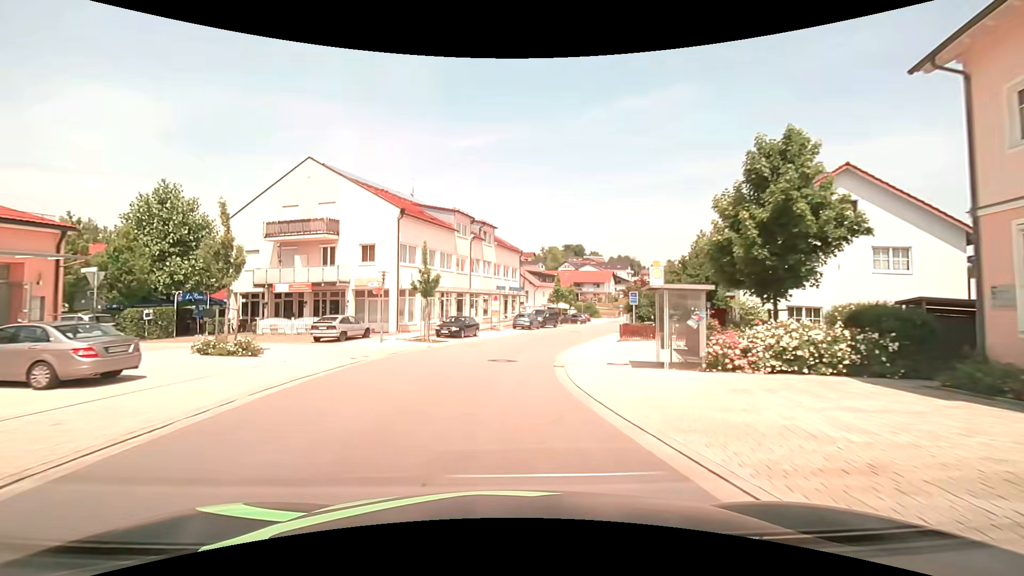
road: tertiary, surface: asphalt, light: Day
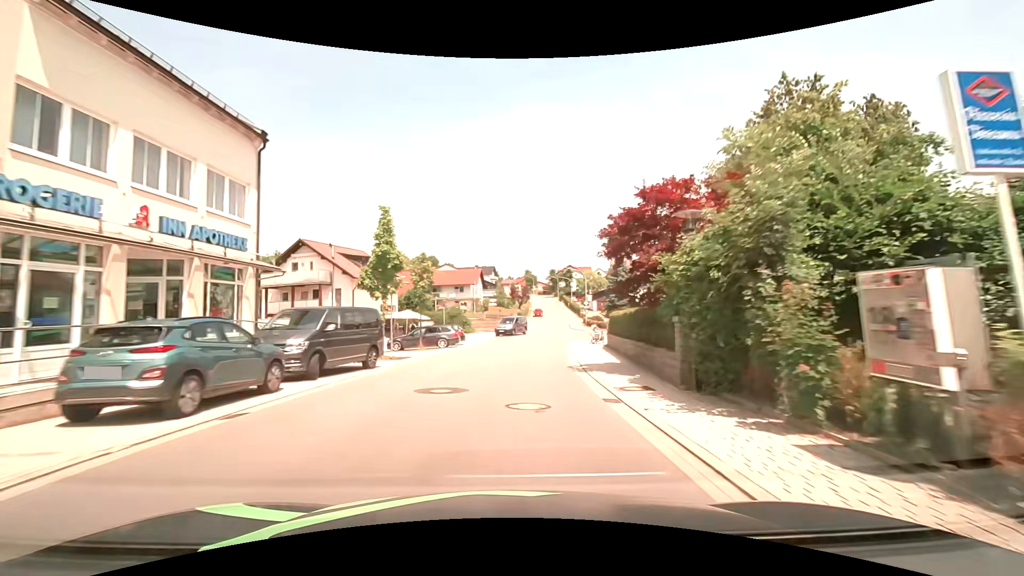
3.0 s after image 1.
(+4.2, +37.5) m; +16°
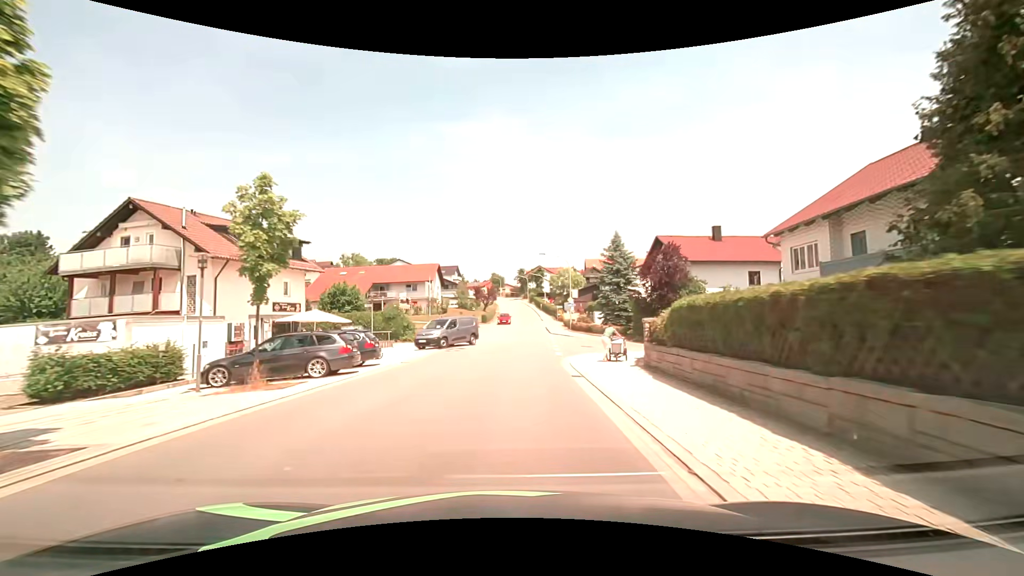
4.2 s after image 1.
(+0.6, +15.1) m; +4°
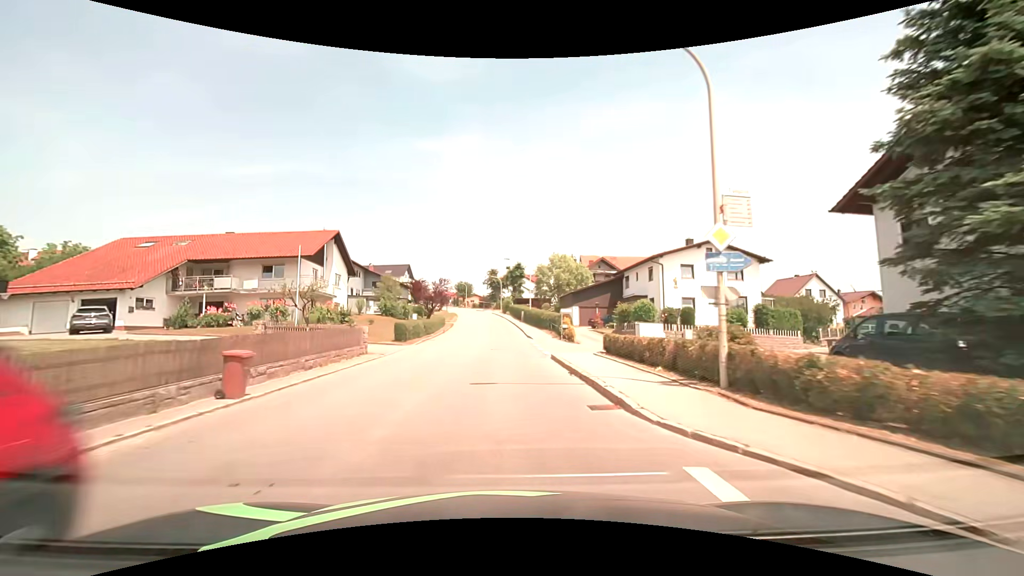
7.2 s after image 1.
(+1.5, +37.7) m; +3°
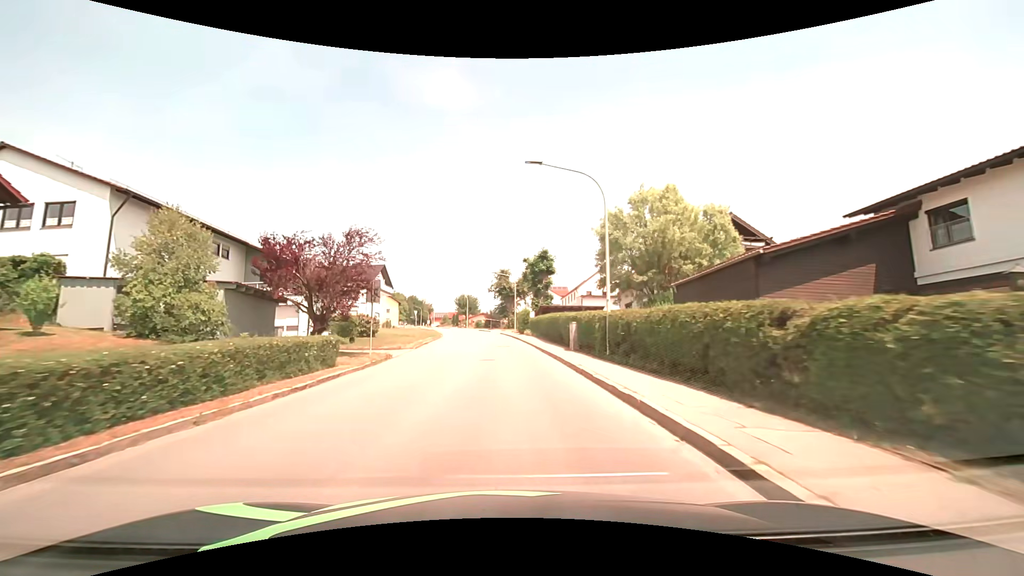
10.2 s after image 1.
(-0.5, +36.9) m; -2°
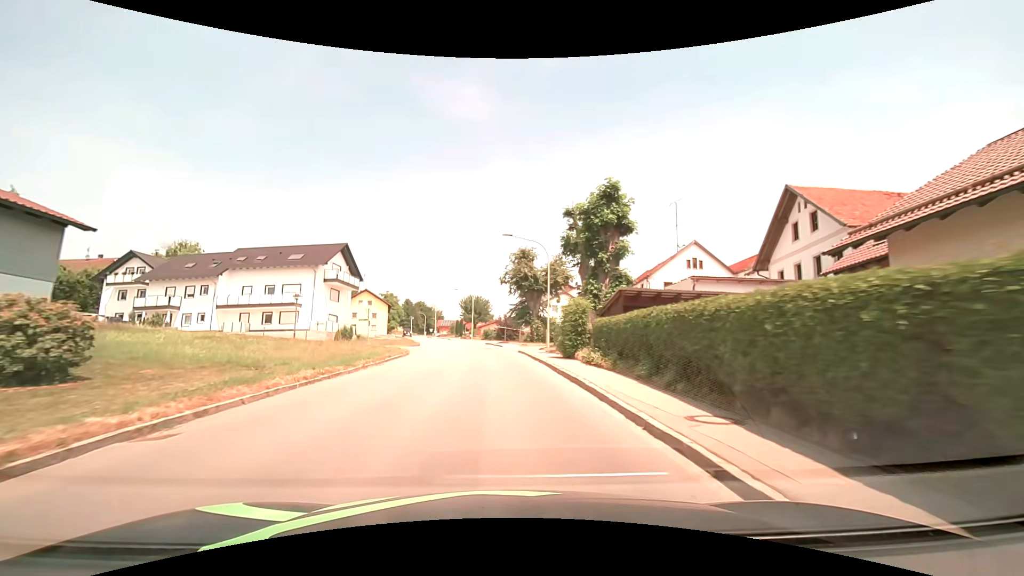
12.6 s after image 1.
(-0.3, +29.1) m; -2°
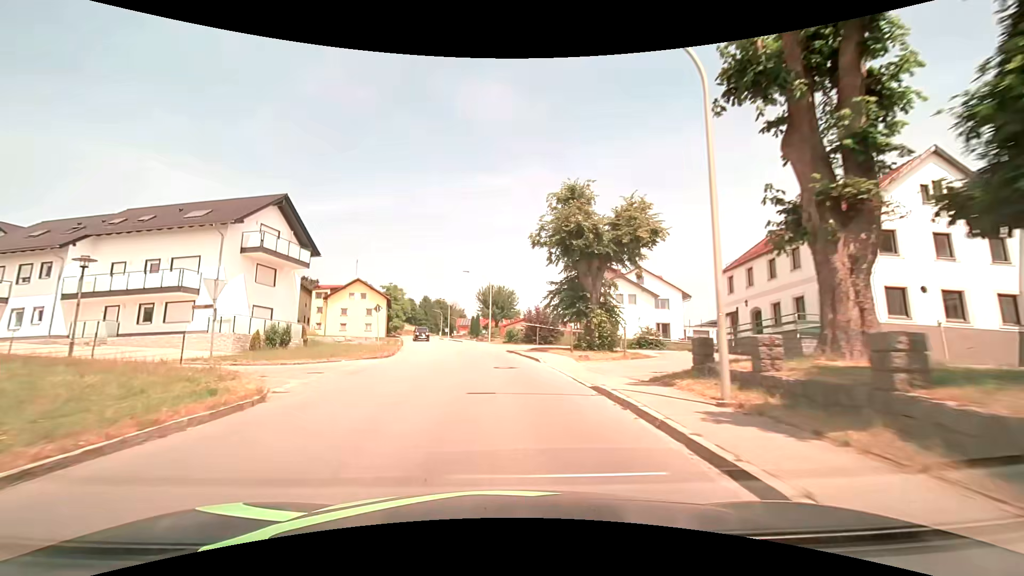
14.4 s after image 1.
(-0.5, +22.2) m; -3°
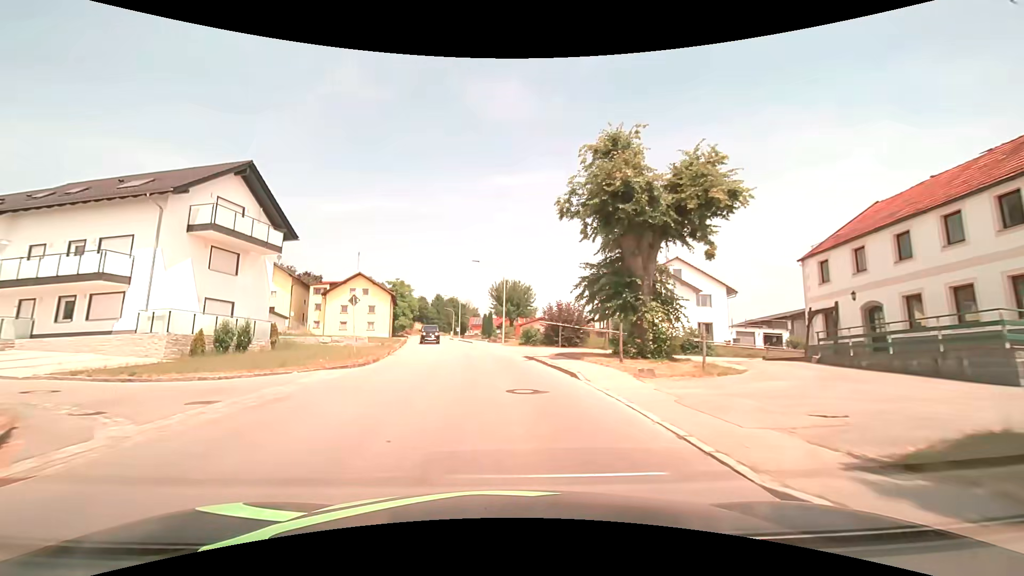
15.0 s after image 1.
(-0.1, +7.5) m; -2°
(0, +10) (-1, +20) (-2, +30) (-3, +40) (-5, +50) (-7, +60) (-8, +69) (-10, +79) (-12, +89) (-14, +99) m
